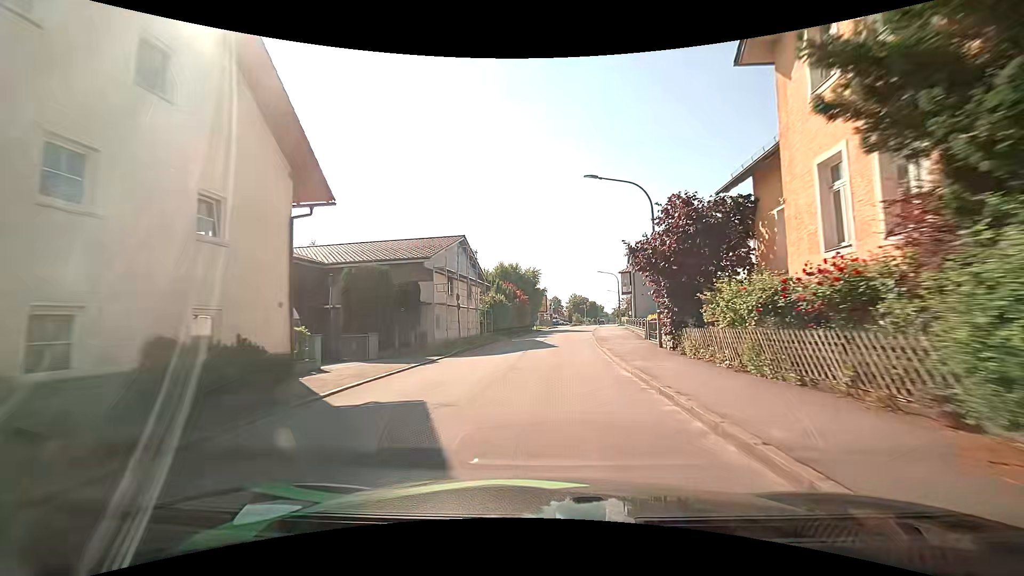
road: unclassified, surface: asphalt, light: Day
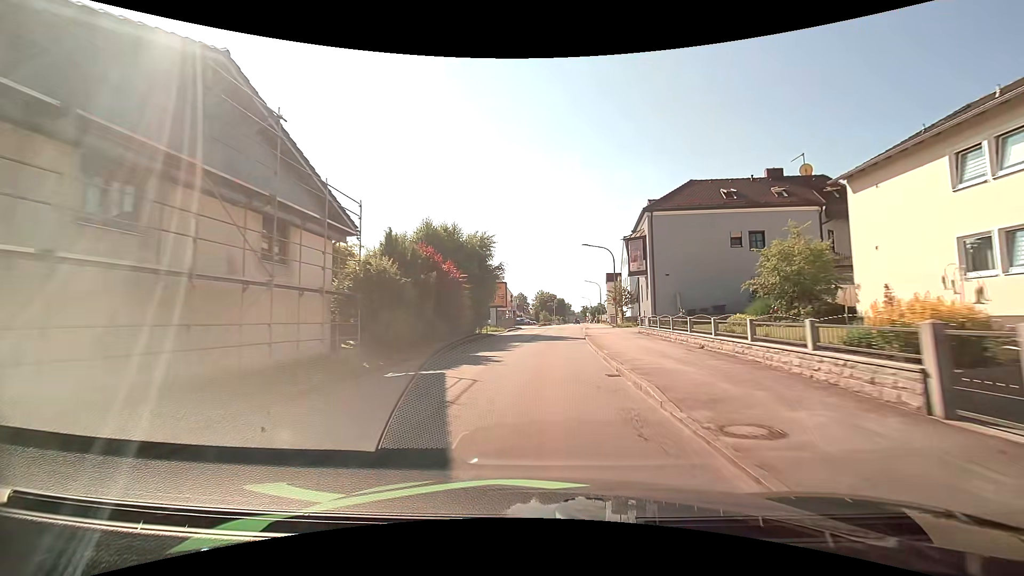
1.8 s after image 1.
(+1.1, +23.9) m; +4°
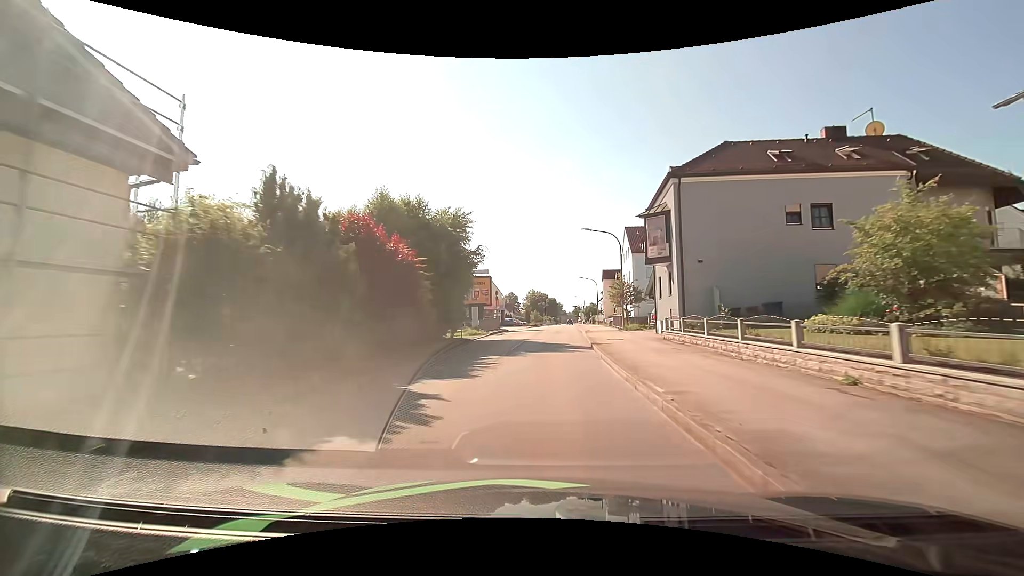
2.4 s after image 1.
(+0.1, +8.3) m; +1°
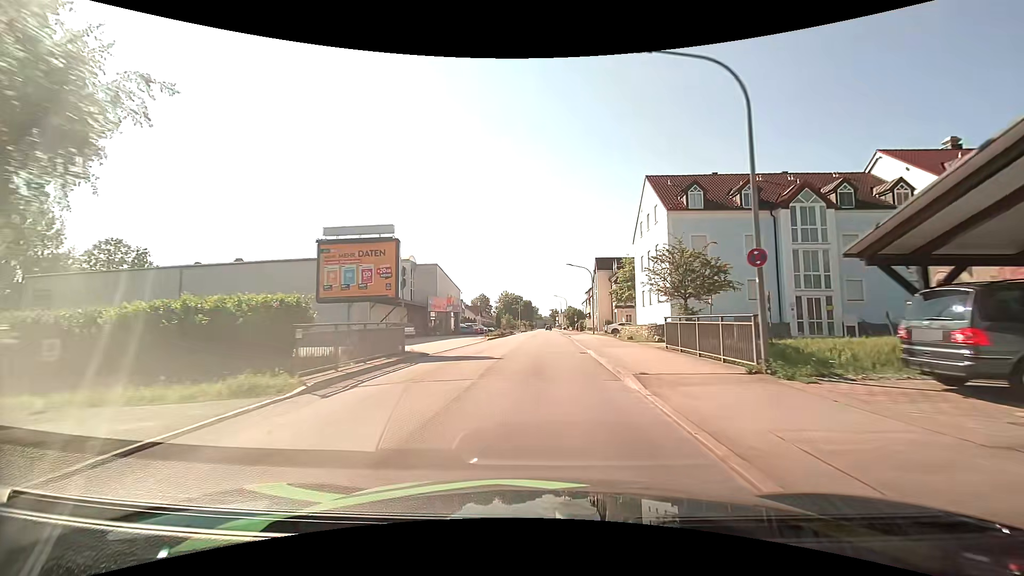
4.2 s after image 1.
(+0.7, +25.2) m; +3°
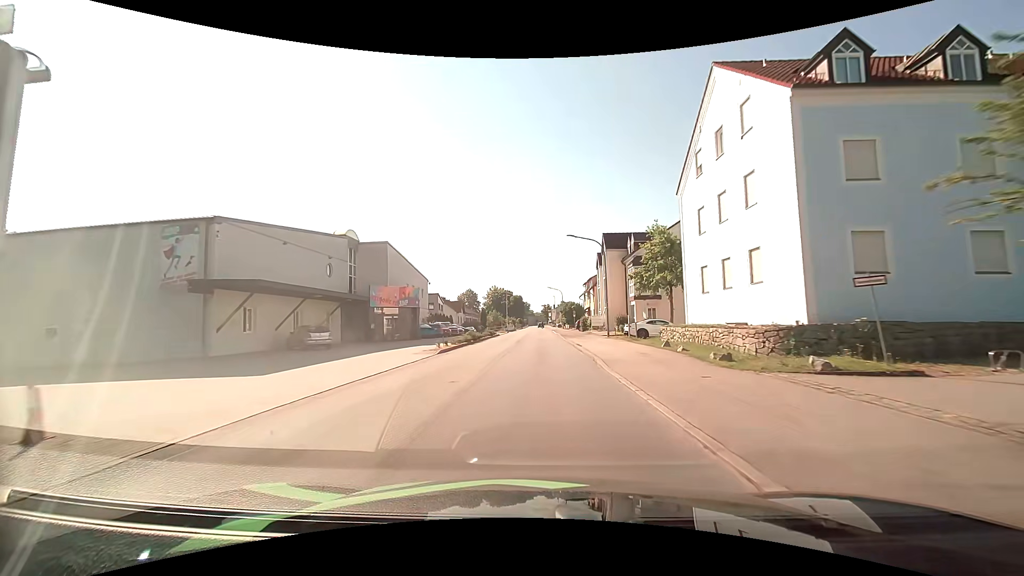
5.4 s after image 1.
(+0.3, +17.0) m; +1°
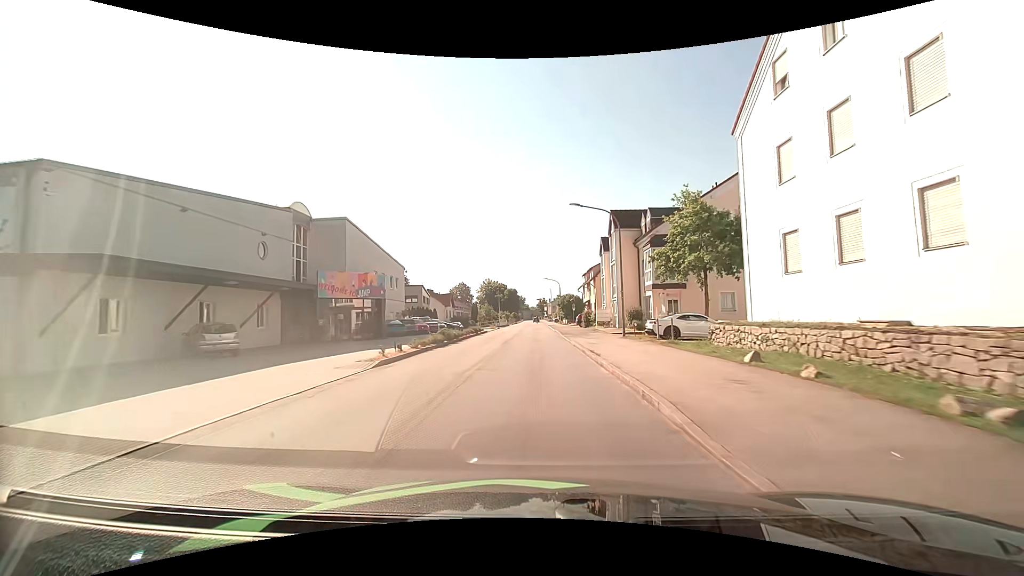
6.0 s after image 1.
(0.0, +8.6) m; 0°
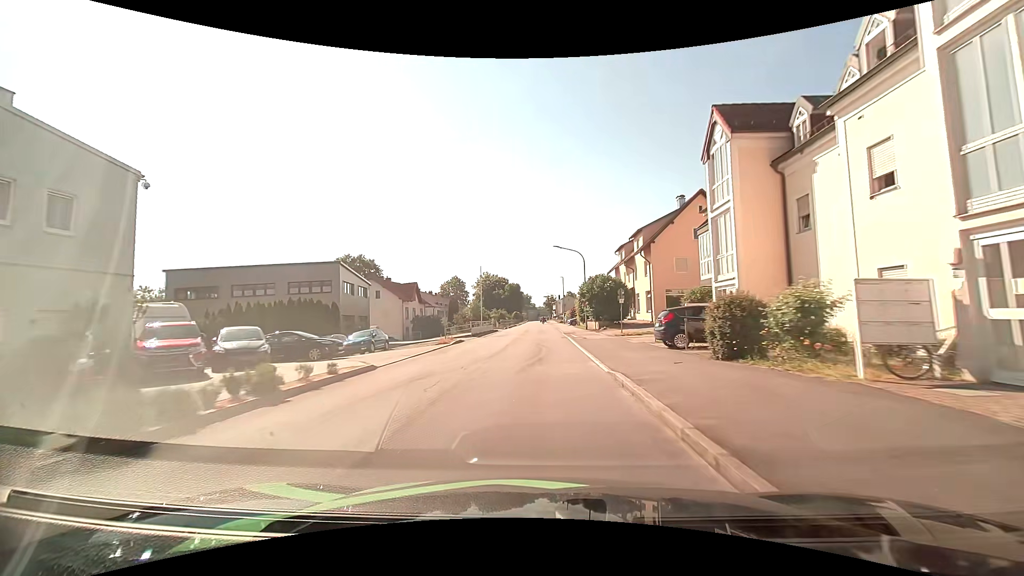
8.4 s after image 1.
(0.0, +35.3) m; -1°
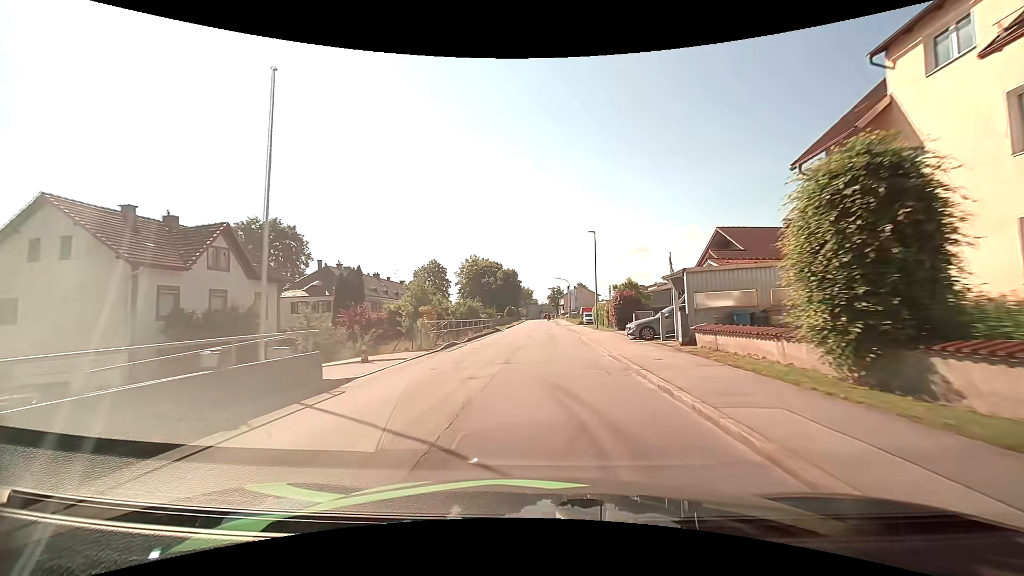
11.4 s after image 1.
(-0.4, +44.9) m; -1°
(0, +10) (0, +20) (+1, +30) (+1, +40) (+1, +50) (+1, +60) (+1, +70) (+2, +80) (+2, +90) (+2, +100) m
